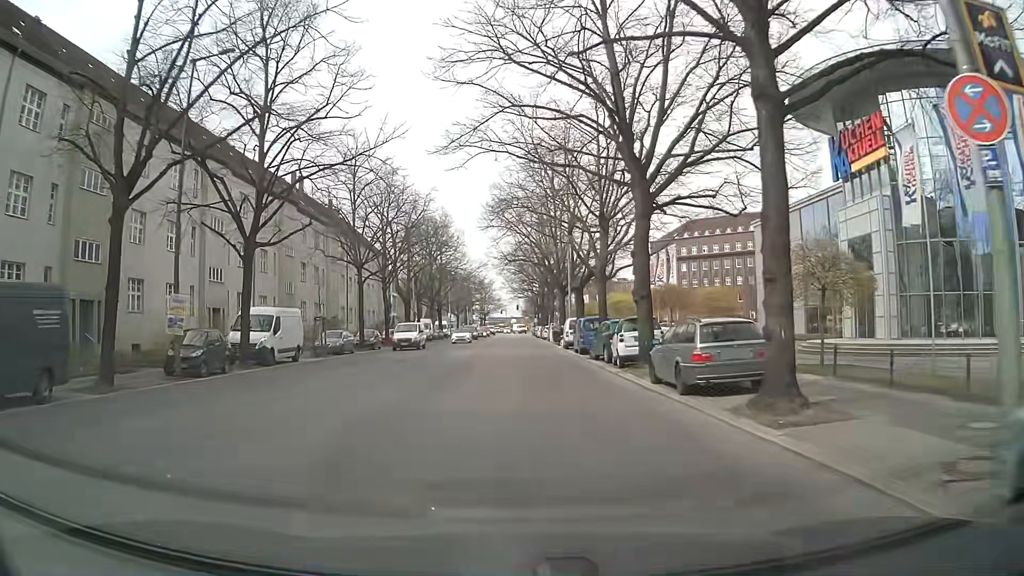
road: secondary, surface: asphalt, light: Day
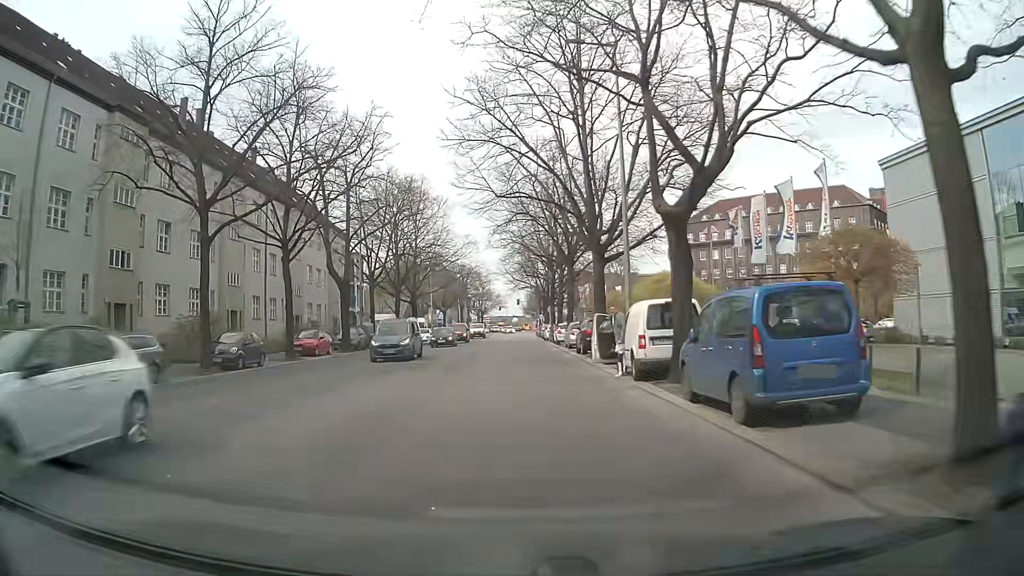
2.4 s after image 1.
(+0.3, +24.1) m; -1°
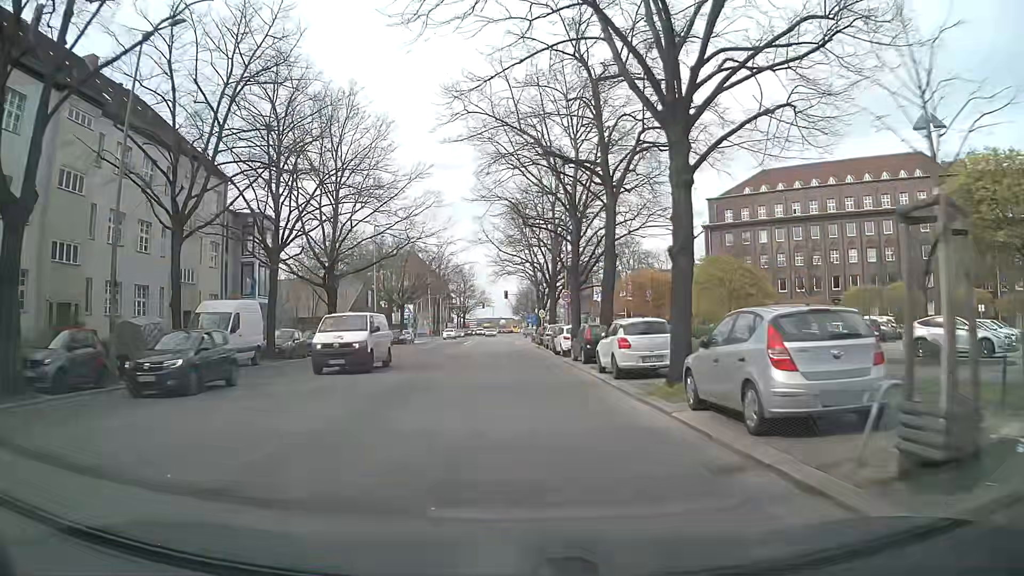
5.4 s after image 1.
(+0.4, +30.1) m; +3°
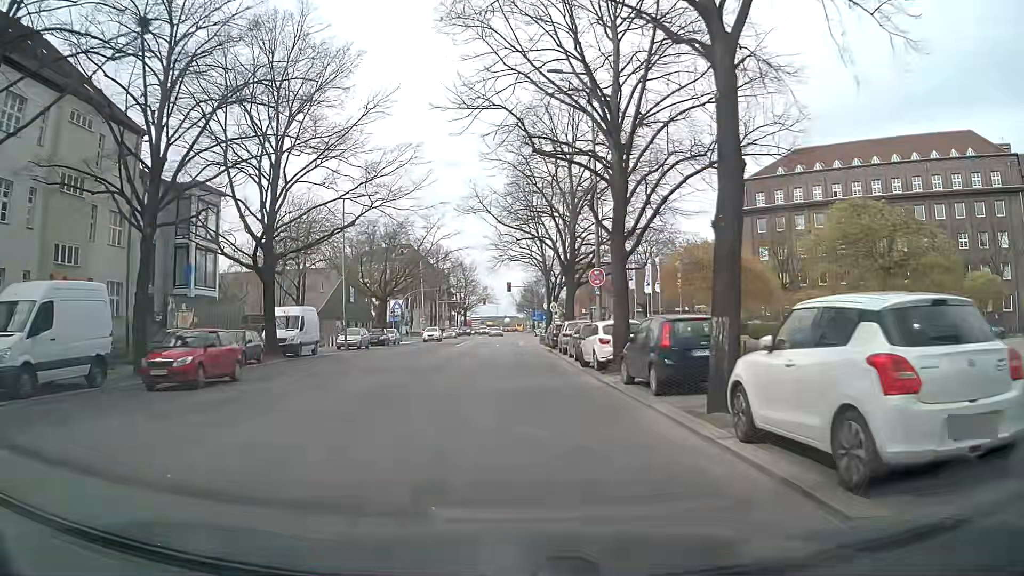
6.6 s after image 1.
(-0.2, +12.1) m; -1°
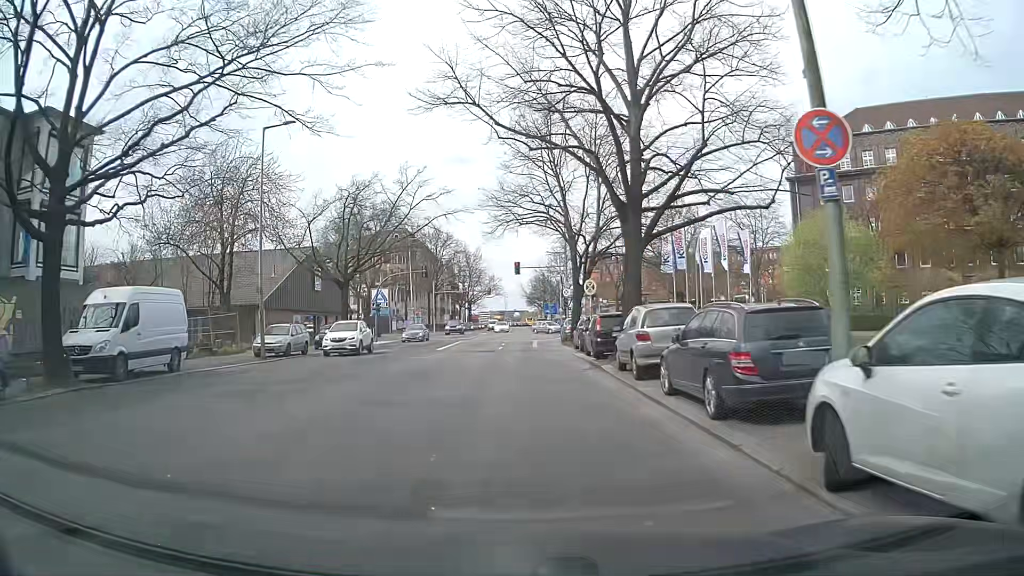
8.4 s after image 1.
(0.0, +17.0) m; -1°
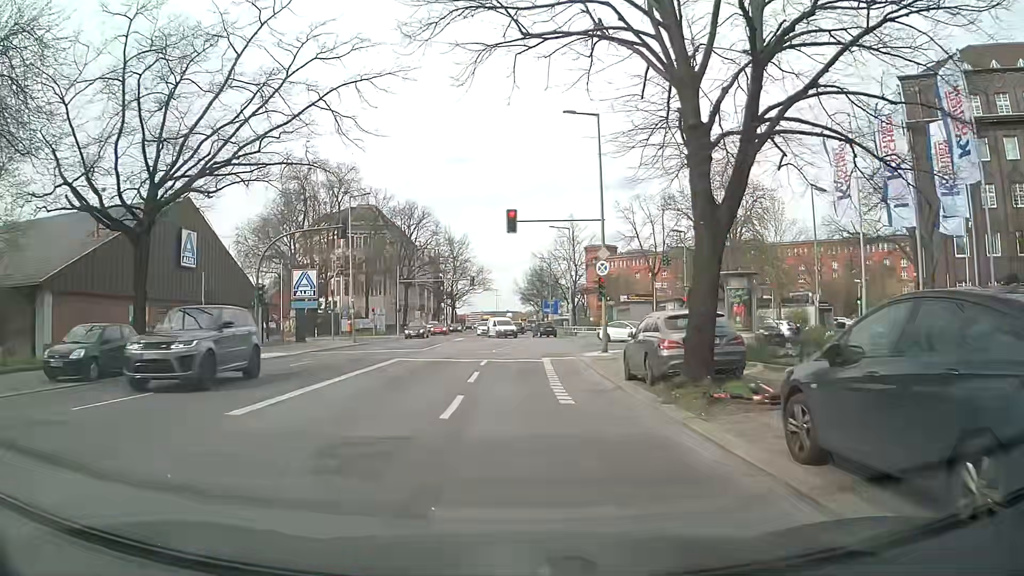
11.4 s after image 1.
(+0.1, +24.7) m; +2°
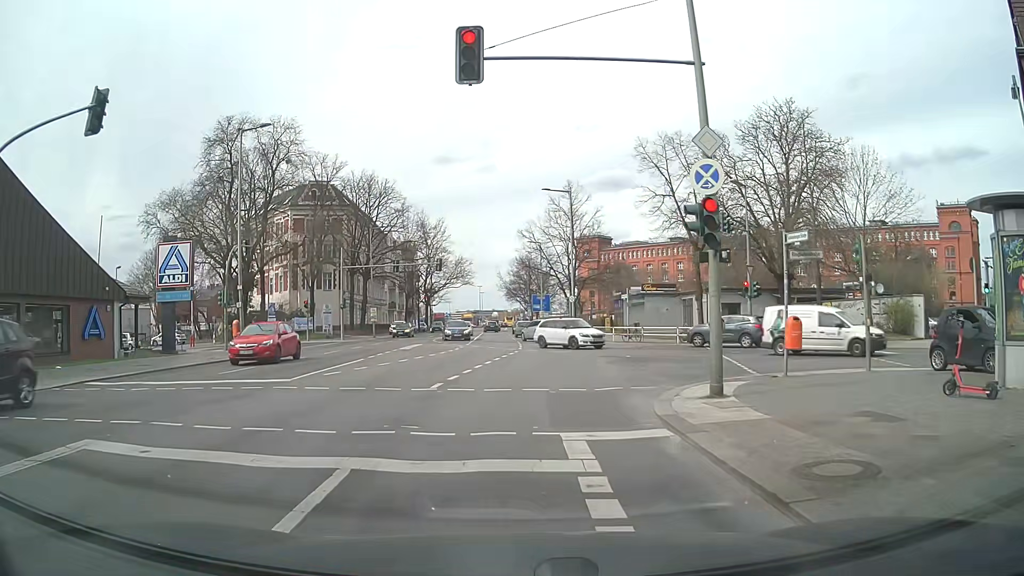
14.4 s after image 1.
(-0.1, +17.5) m; 0°
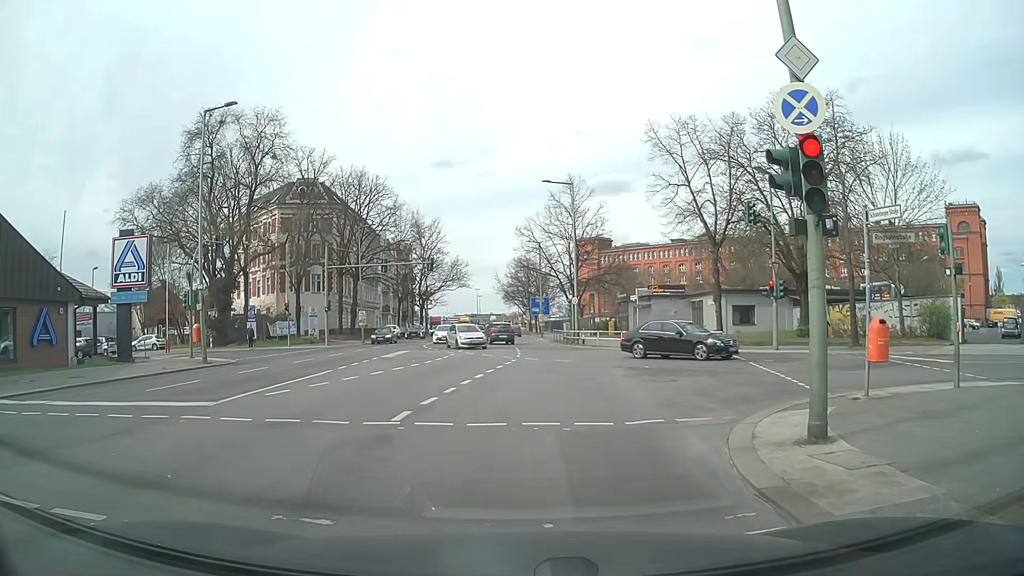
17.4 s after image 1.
(0.0, +3.6) m; +1°
(0, +10) (0, +20) (+1, +30) (+1, +40) (0, +50) (0, +60) (-1, +70) (-1, +80) (-2, +90) (-3, +100) m
